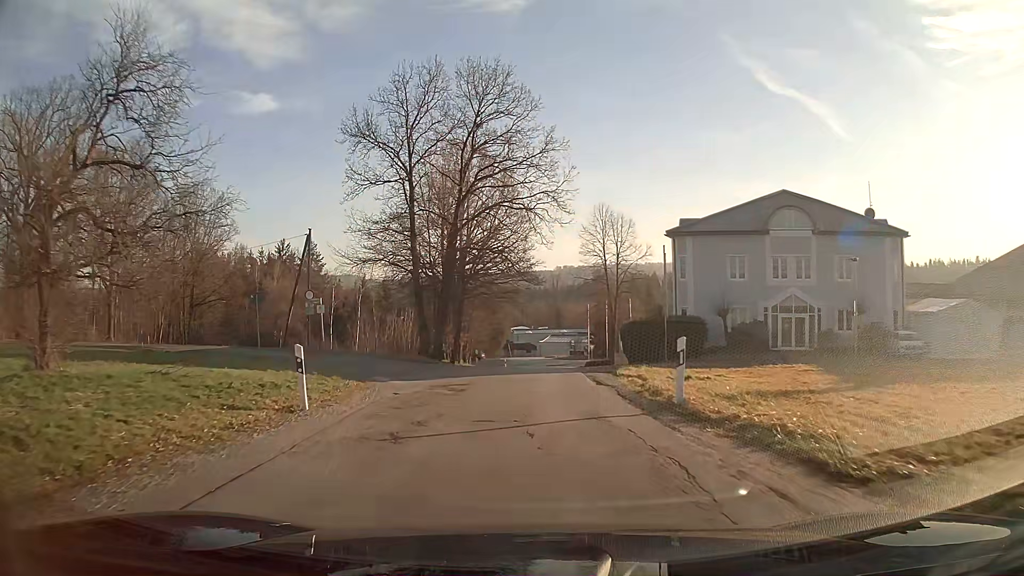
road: unclassified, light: Day
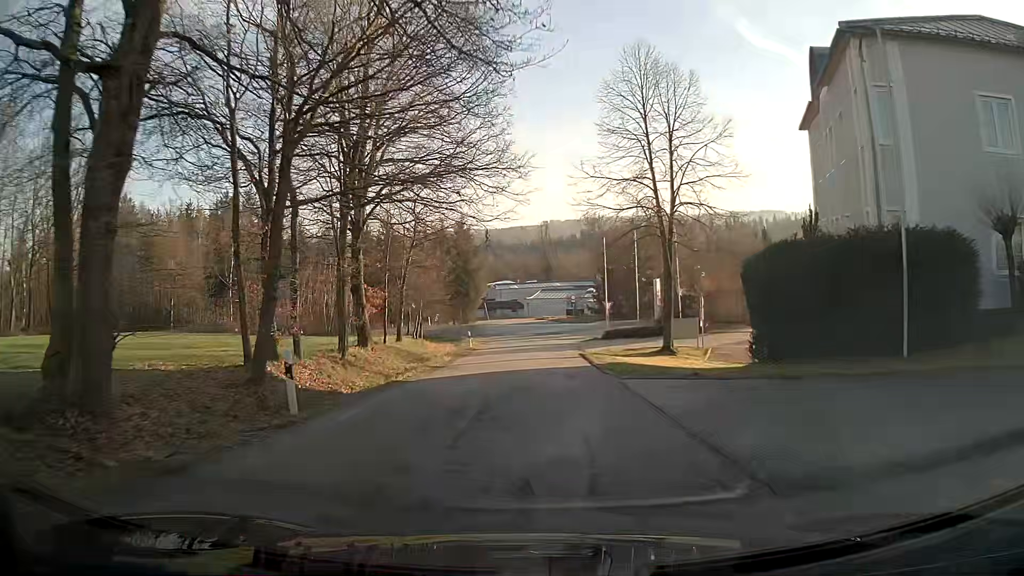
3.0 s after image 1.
(+0.3, +29.0) m; +1°
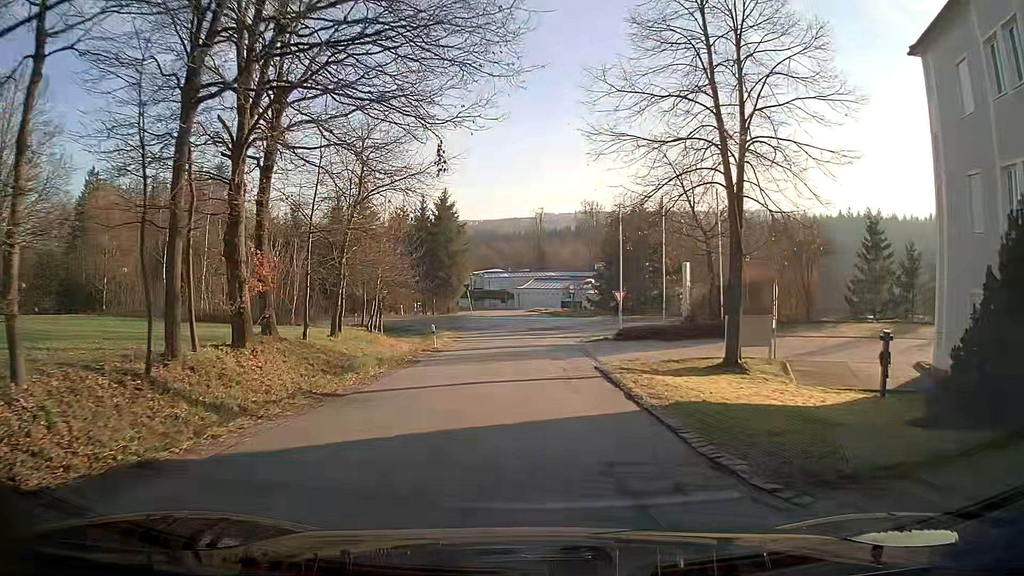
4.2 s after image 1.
(+0.2, +11.6) m; +1°
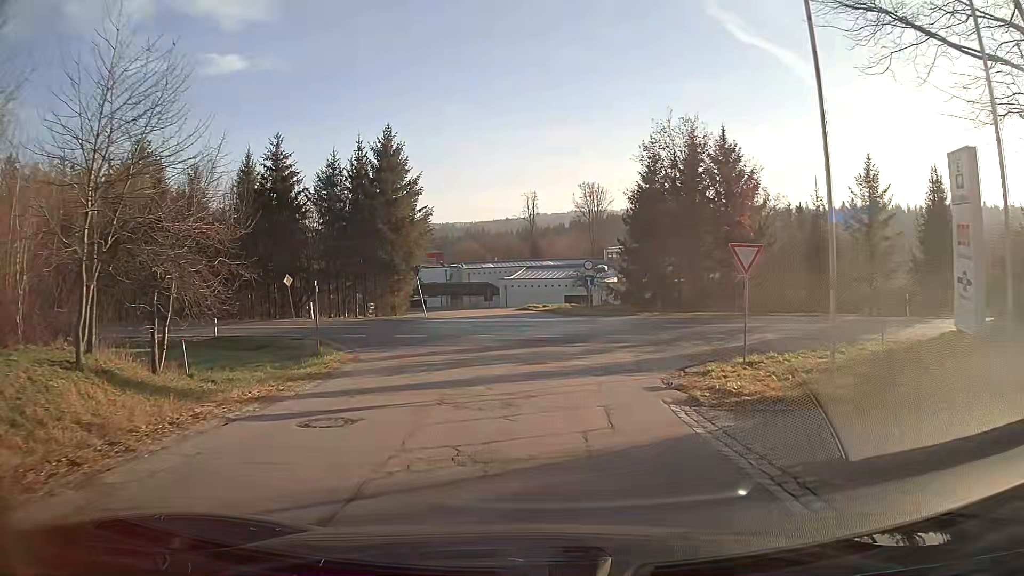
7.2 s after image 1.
(-0.2, +26.1) m; 0°
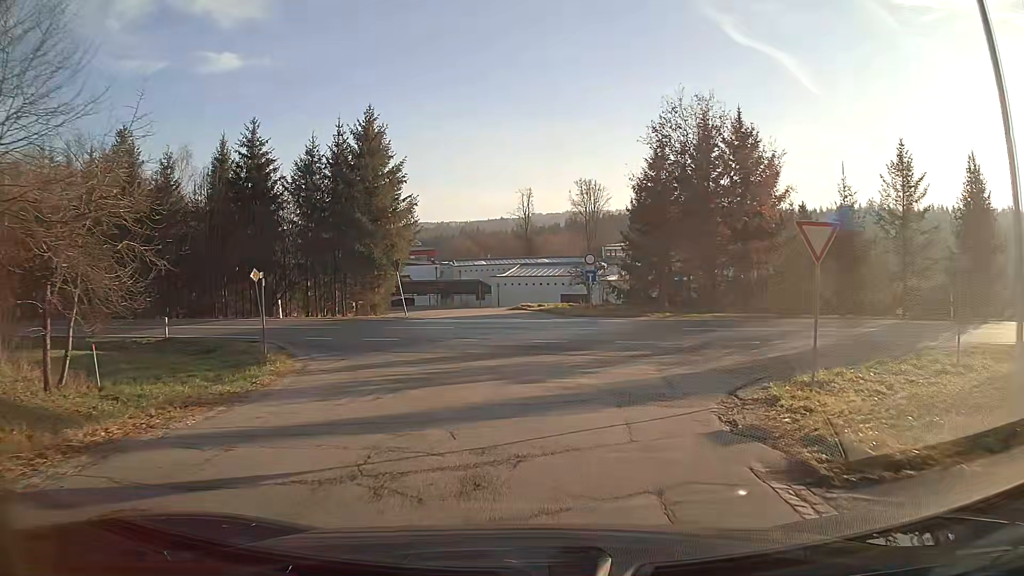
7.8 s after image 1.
(0.0, +4.5) m; 0°
